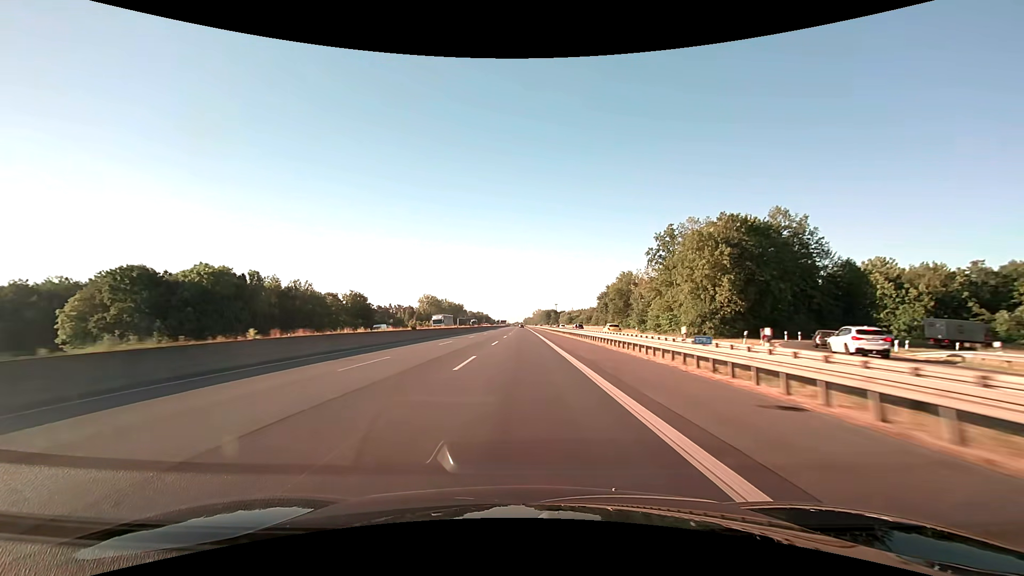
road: motorway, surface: asphalt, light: Day
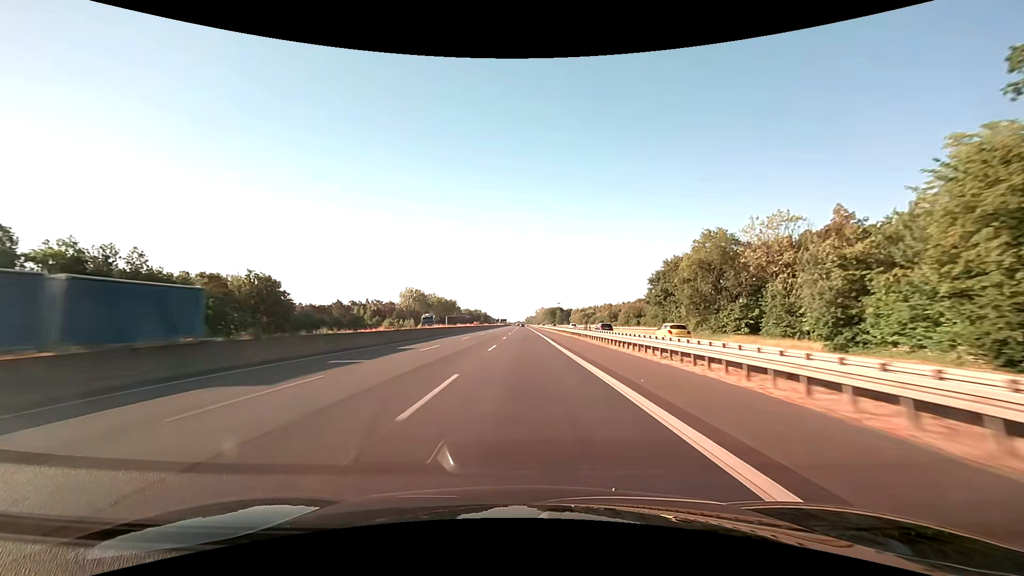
(-0.3, +61.9) m; 0°
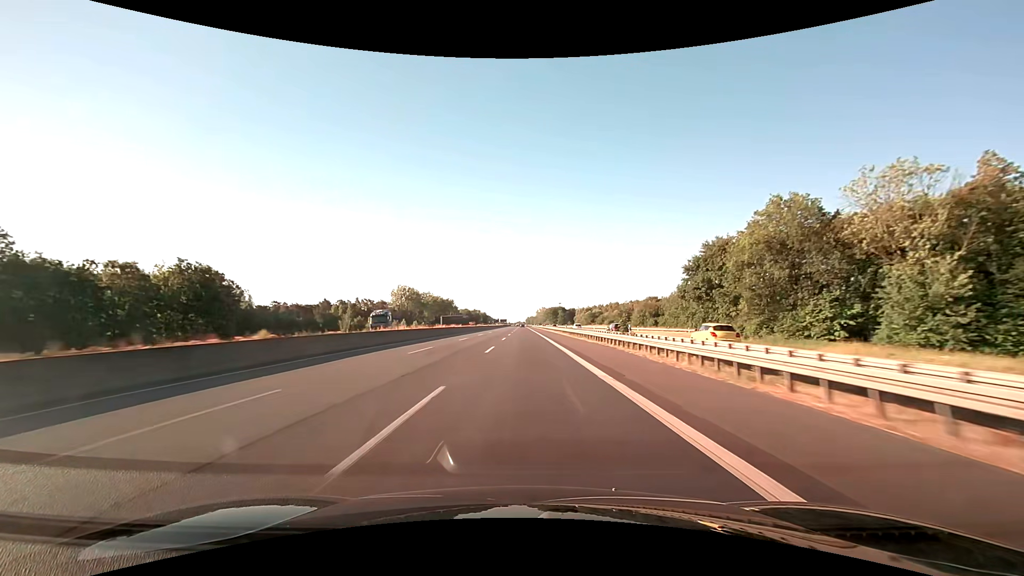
(0.0, +20.6) m; 0°
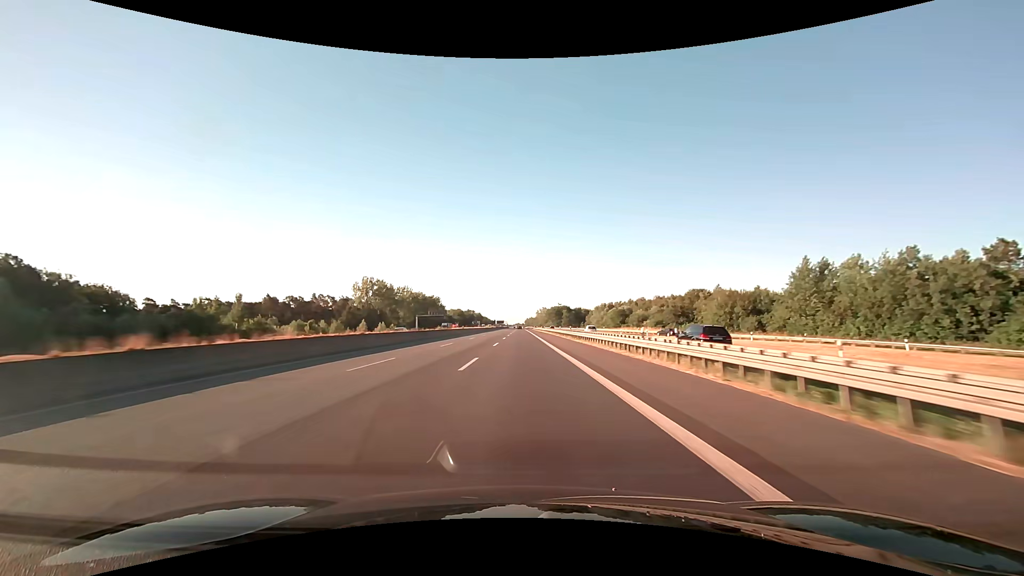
(0.0, +61.9) m; 0°
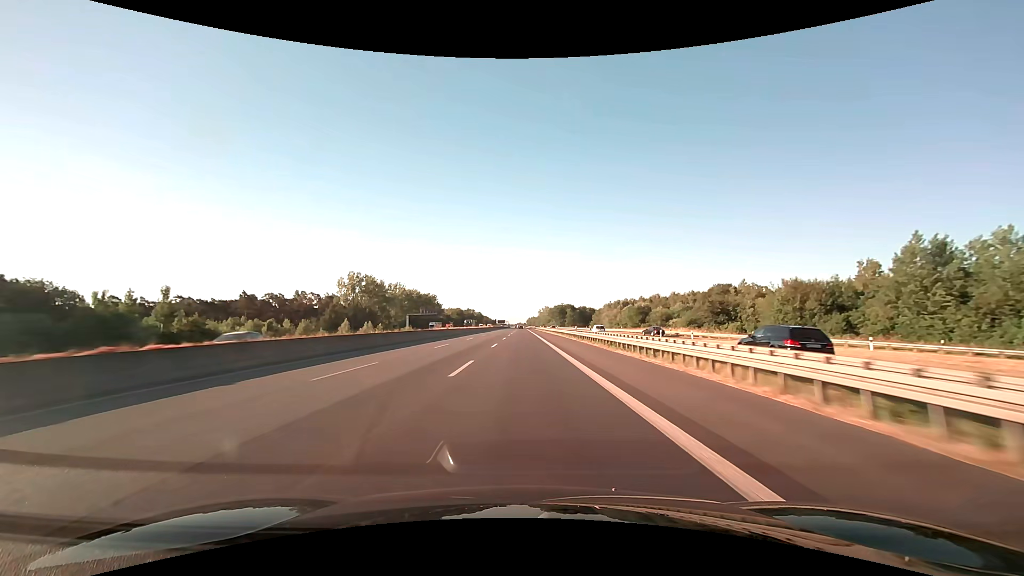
(0.0, +20.6) m; 0°
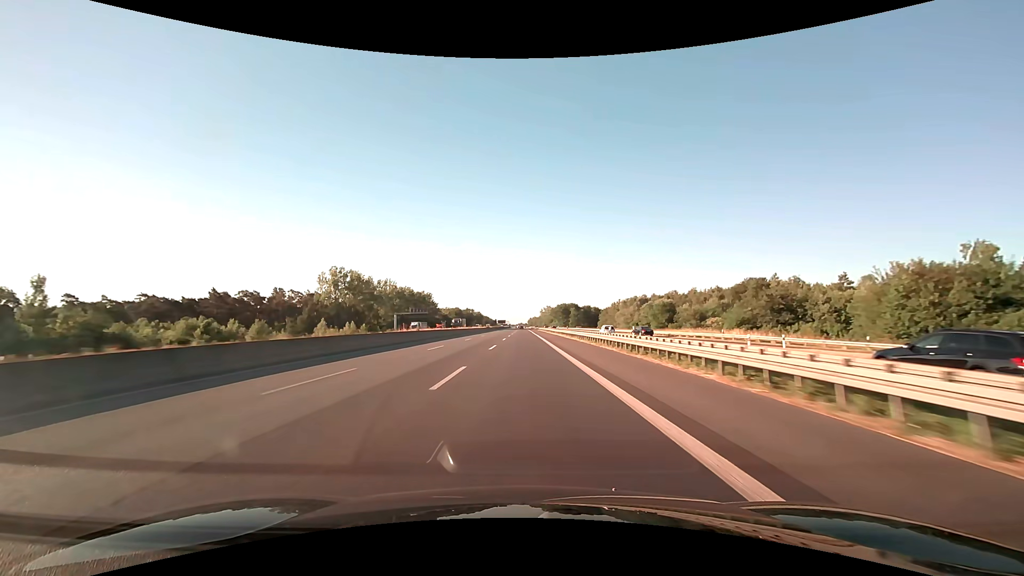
(0.0, +20.7) m; 0°
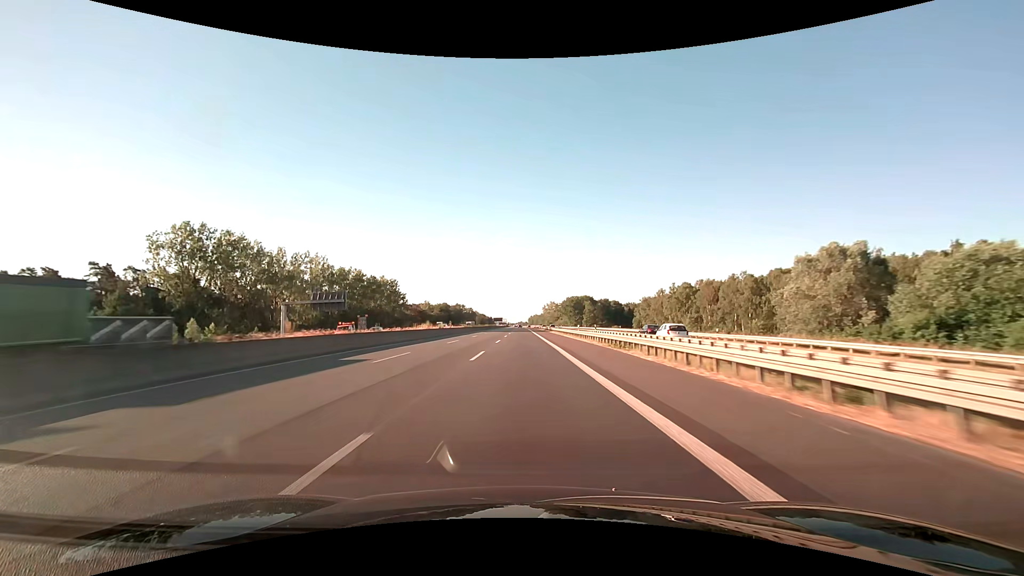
(-0.1, +82.7) m; 0°
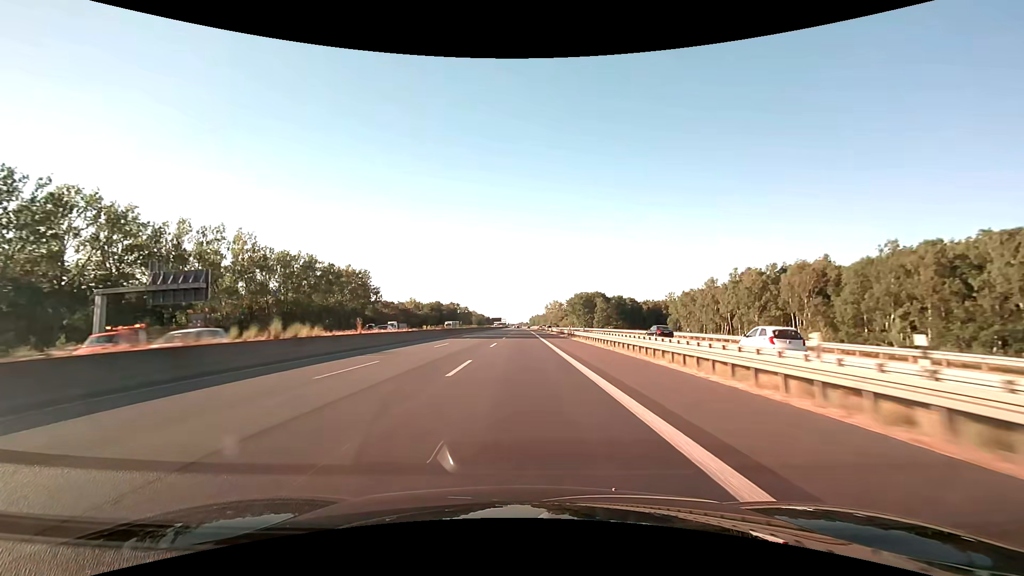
(0.0, +41.3) m; 0°
(0, +10) (0, +20) (0, +30) (0, +40) (0, +50) (0, +60) (0, +70) (0, +80) (0, +90) (0, +100) m
